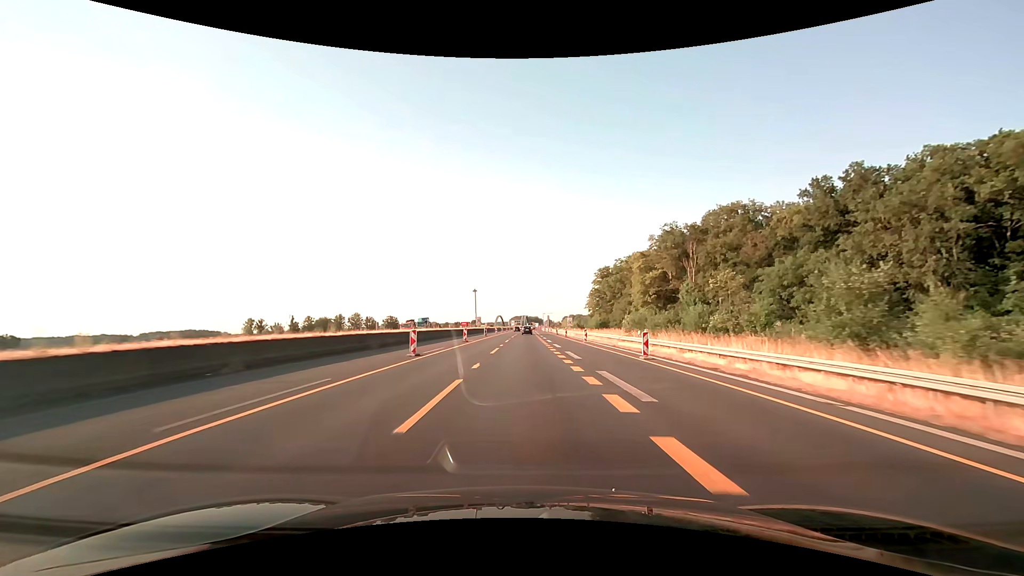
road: motorway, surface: asphalt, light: Day
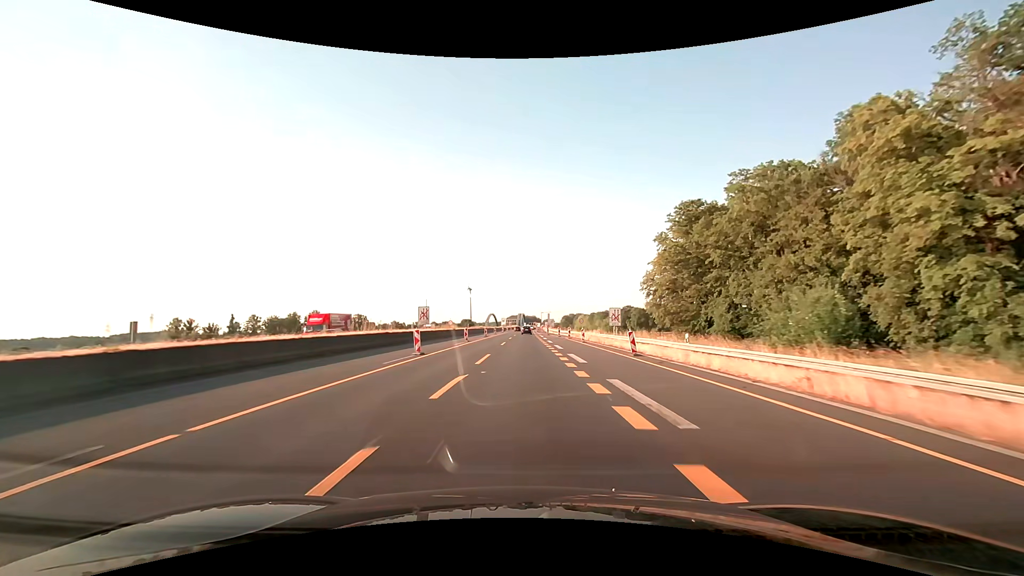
(+0.3, +62.6) m; 0°
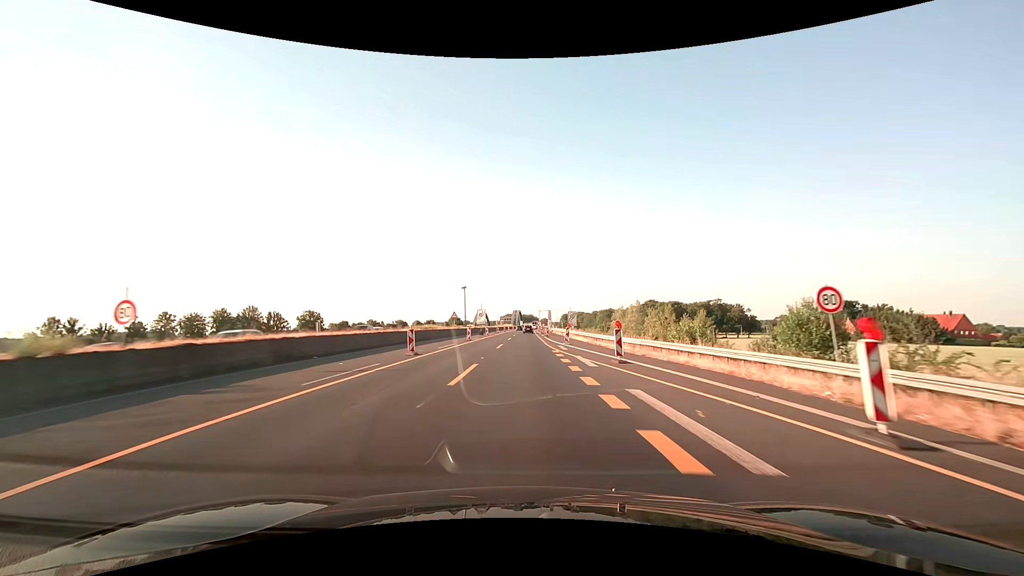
(+0.2, +62.4) m; 0°
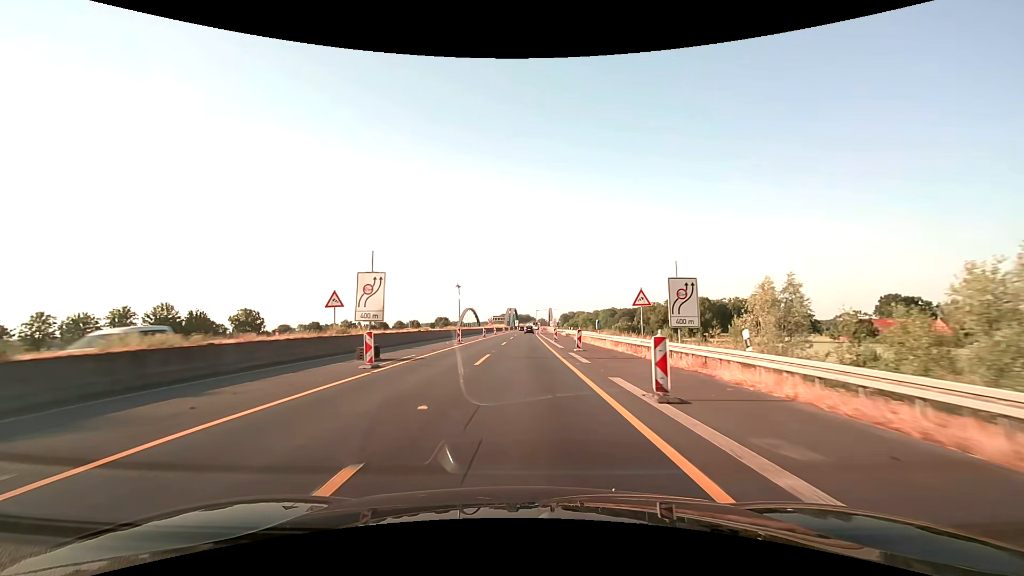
(+0.2, +49.9) m; 0°
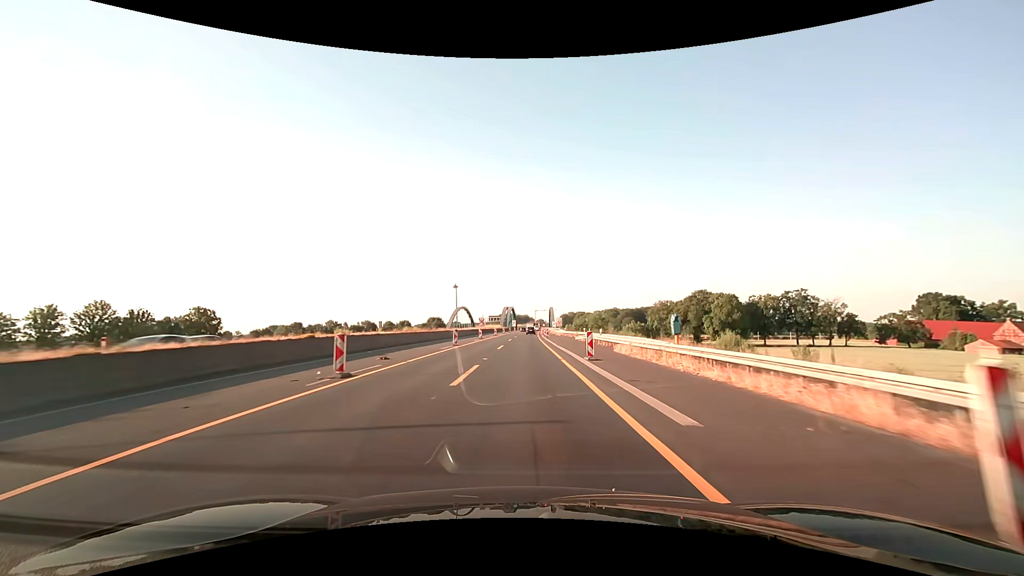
(0.0, +25.0) m; 0°
(0, +10) (0, +20) (0, +30) (0, +40) (0, +50) (0, +60) (0, +70) (+1, +80) (+1, +90) (+1, +100) m
